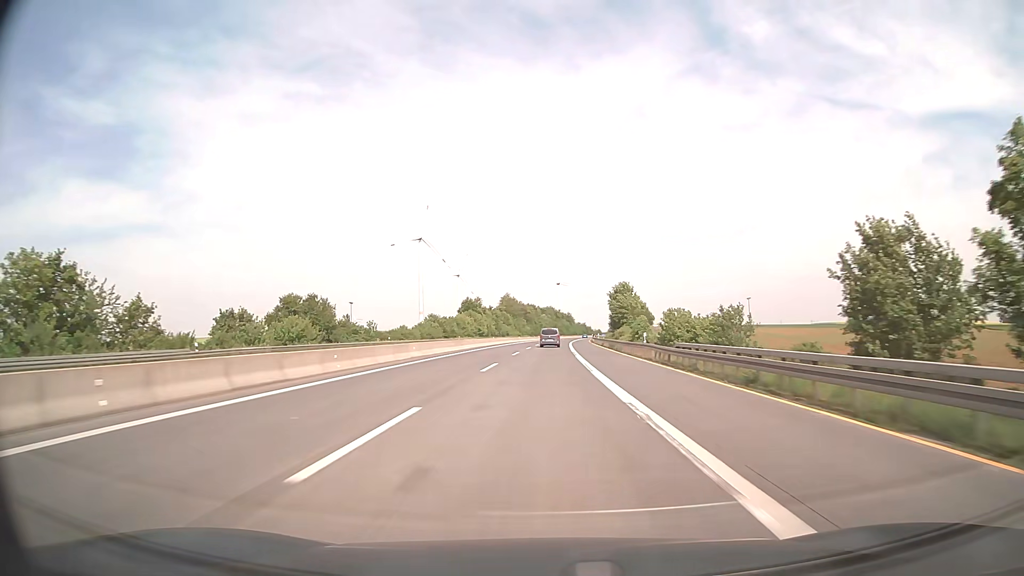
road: motorway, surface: asphalt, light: Day
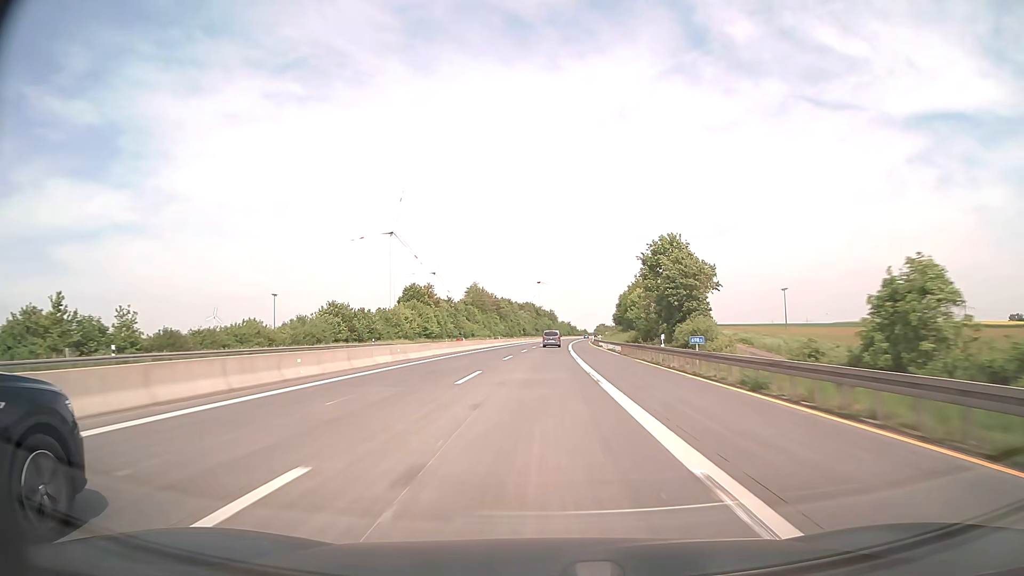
(+1.0, +59.4) m; +2°
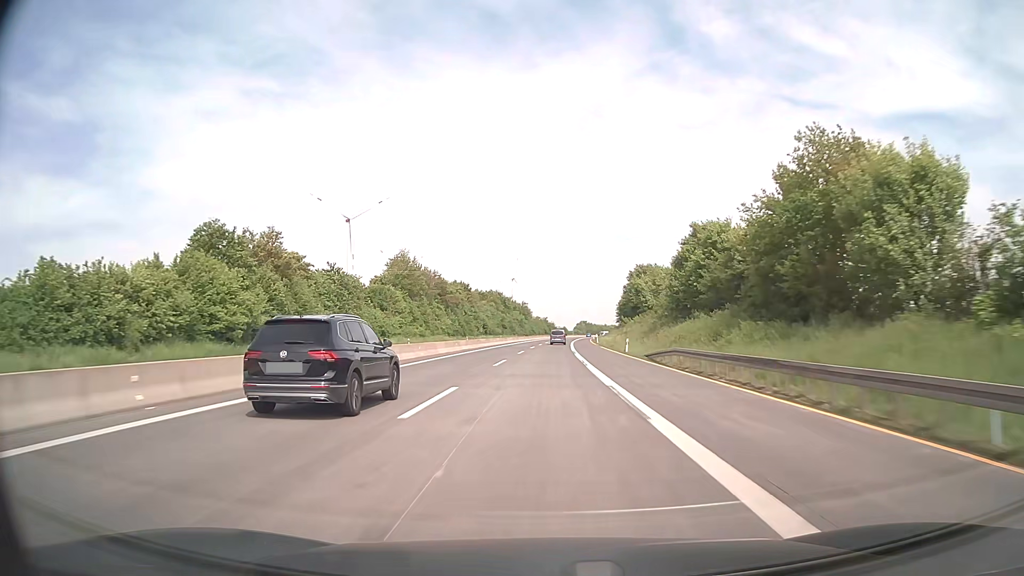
(+1.3, +79.3) m; +2°
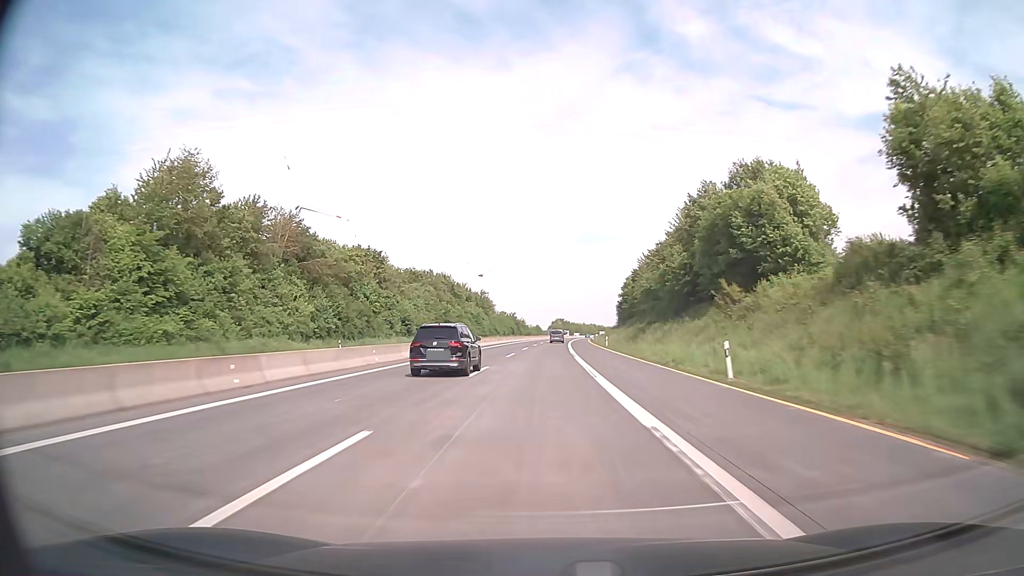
(+1.7, +79.3) m; +2°
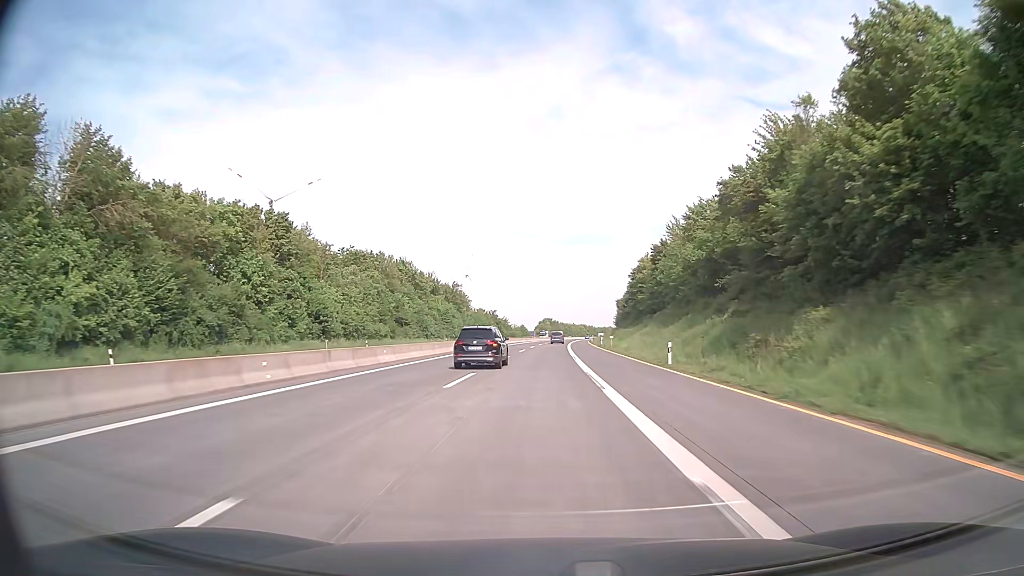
(+0.5, +39.7) m; +1°
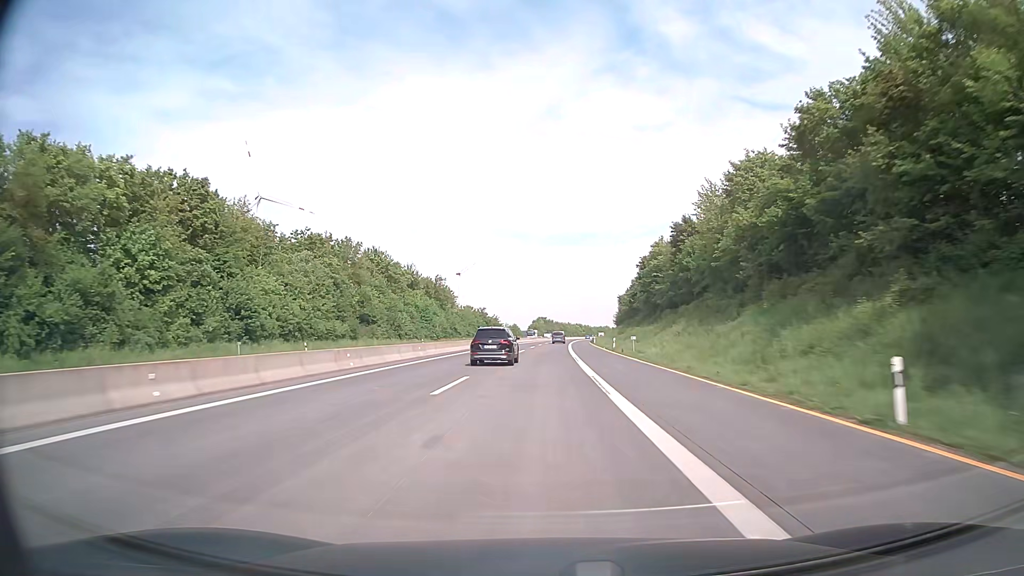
(+0.1, +19.9) m; 0°
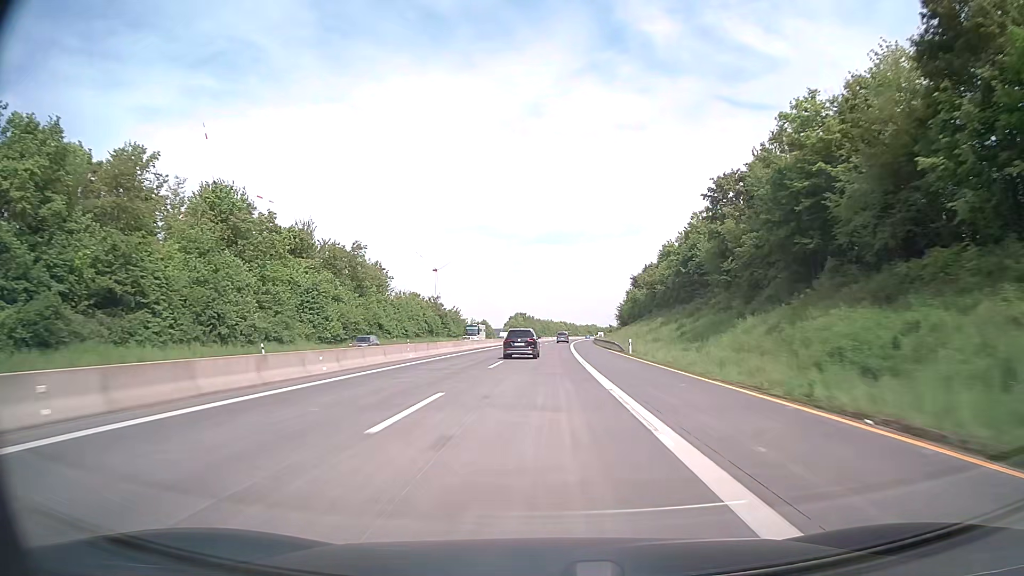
(+0.8, +59.6) m; +2°
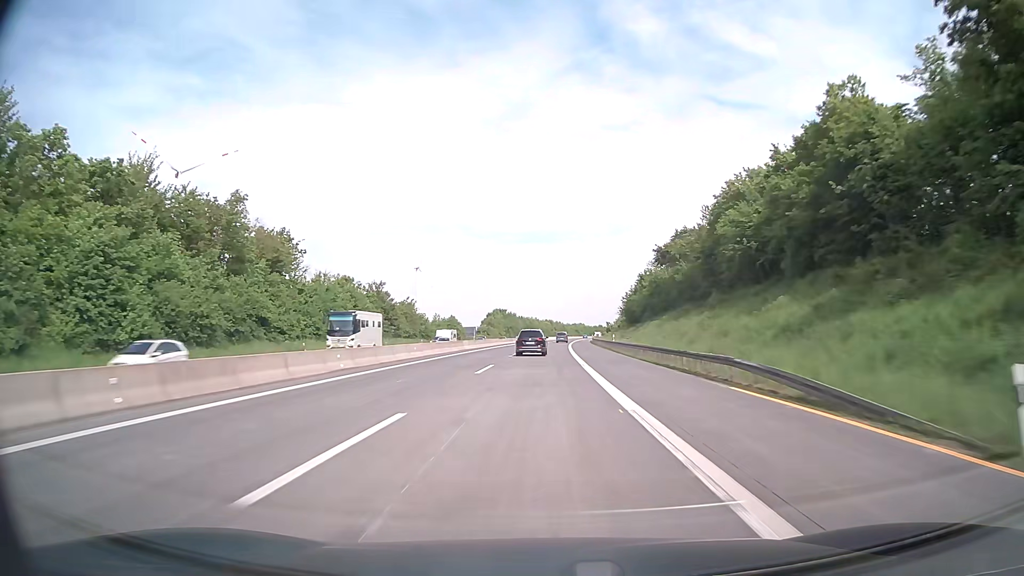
(+0.4, +39.8) m; +1°
(0, +10) (0, +20) (0, +30) (0, +40) (+1, +50) (+1, +60) (+1, +70) (+1, +80) (+2, +90) (+2, +100) m
